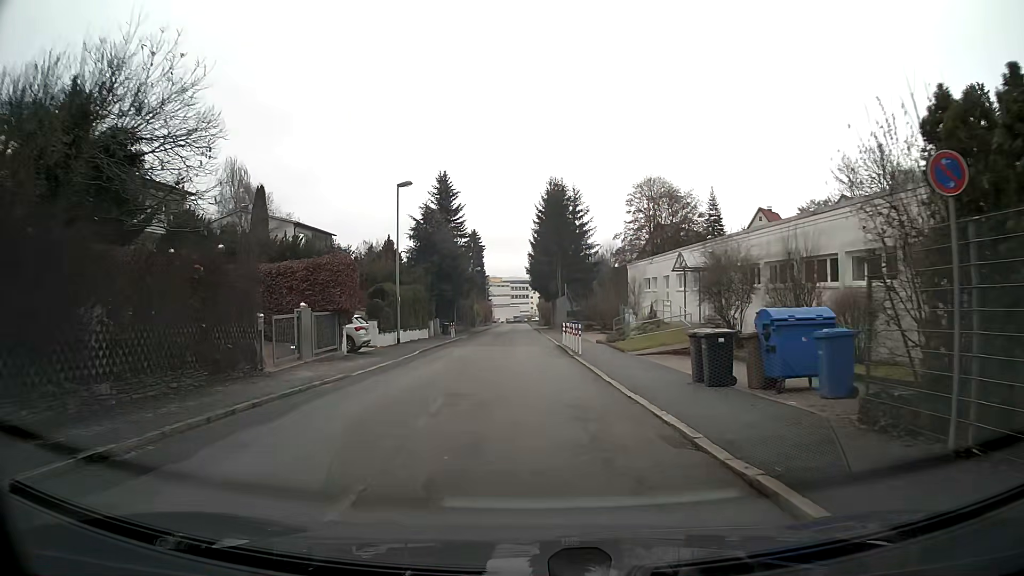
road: residential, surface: asphalt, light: Day
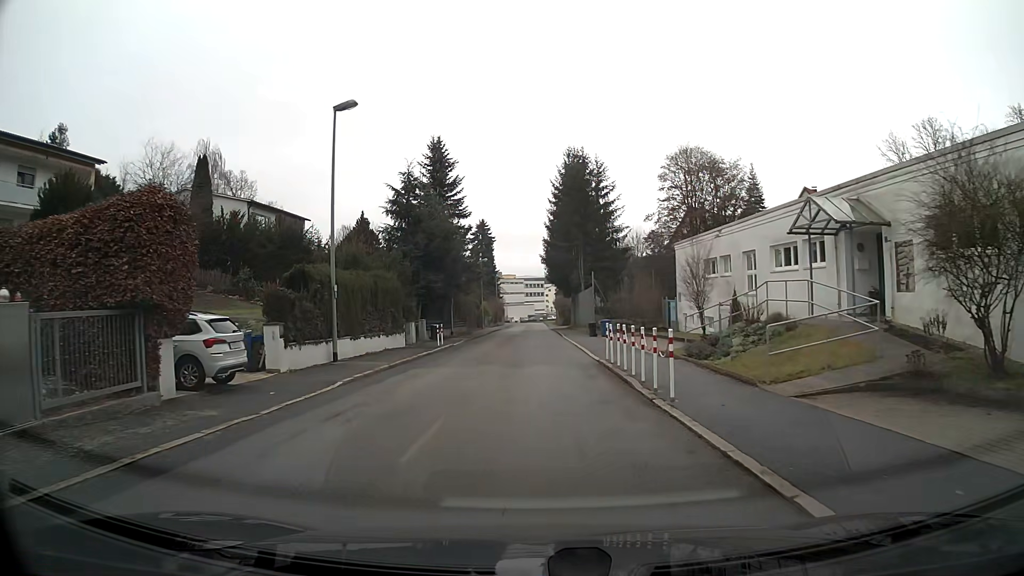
(-0.2, +13.6) m; -1°
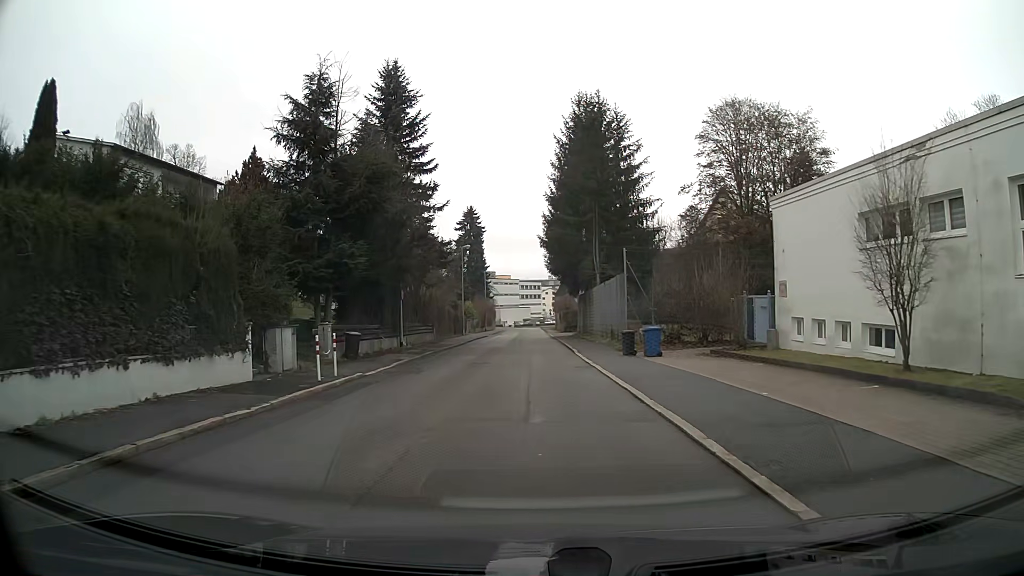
(0.0, +18.0) m; 0°
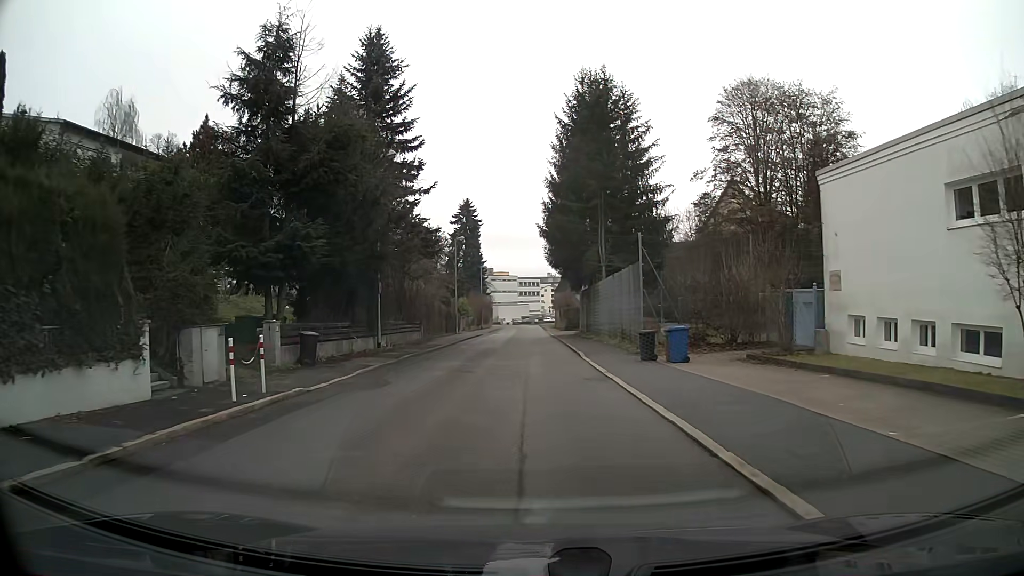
(0.0, +4.5) m; 0°
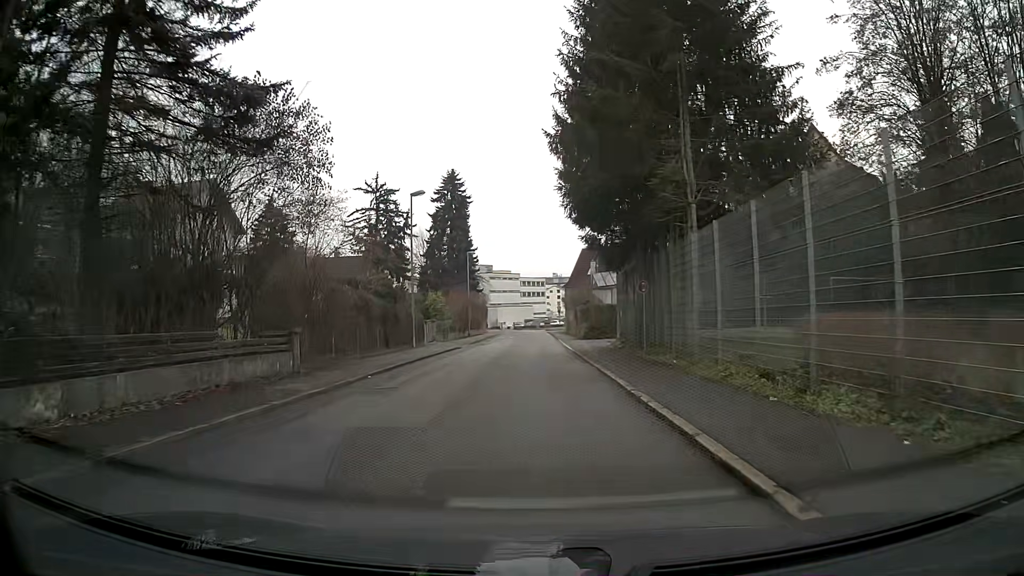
(0.0, +22.4) m; 0°
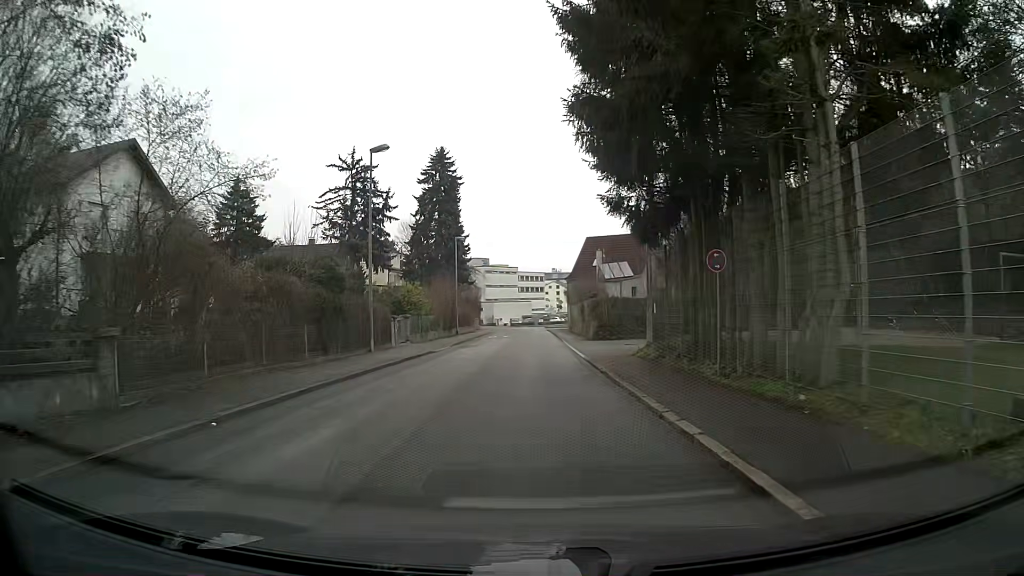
(0.0, +9.0) m; 0°
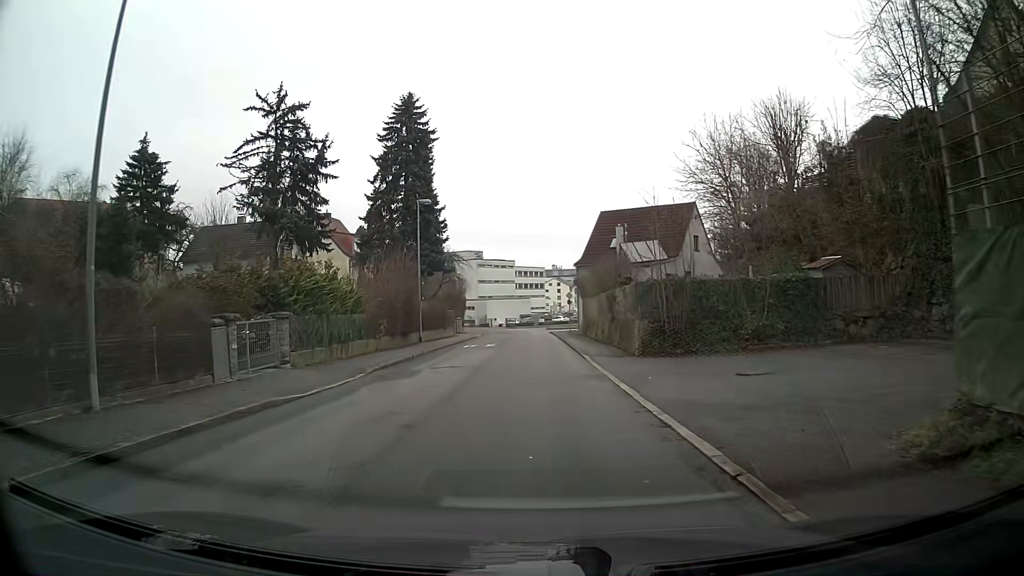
(-0.1, +18.0) m; -1°
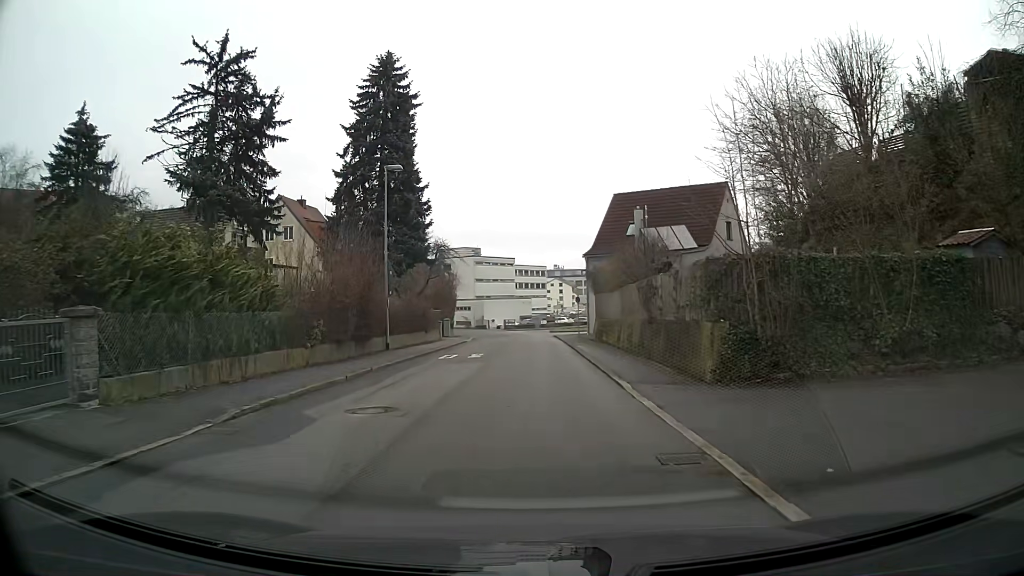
(0.0, +9.1) m; 0°
(0, +10) (0, +20) (0, +30) (0, +40) (0, +50) (-1, +60) (-2, +70) (-4, +80) (-7, +89) (-11, +98) m
